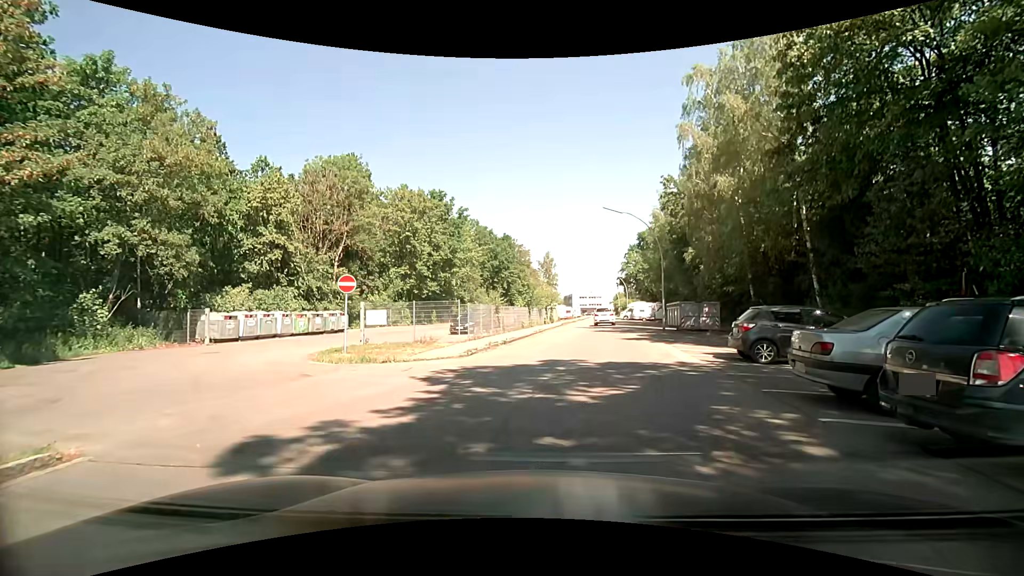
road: residential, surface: asphalt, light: Day
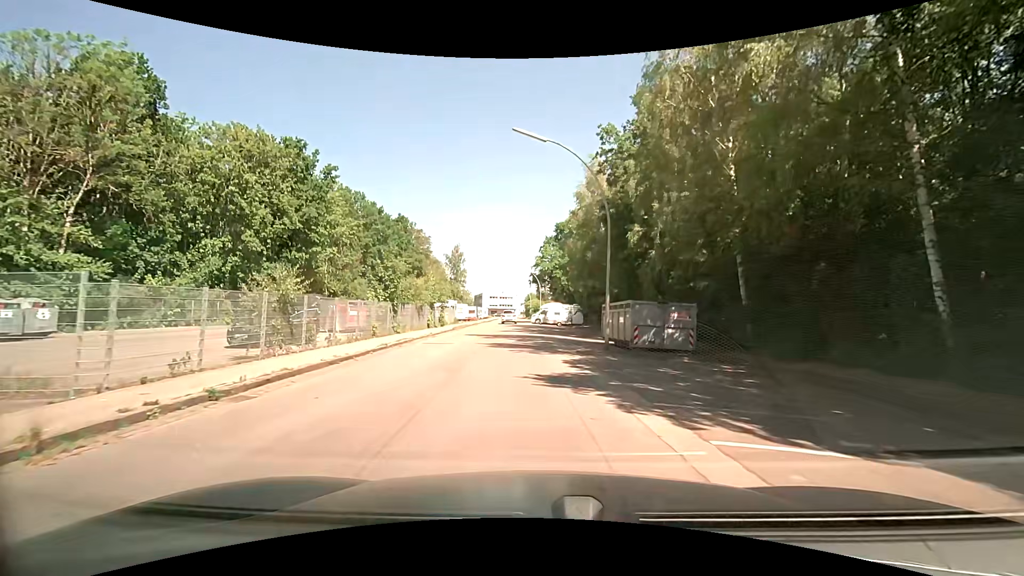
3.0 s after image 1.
(+2.4, +15.0) m; +11°
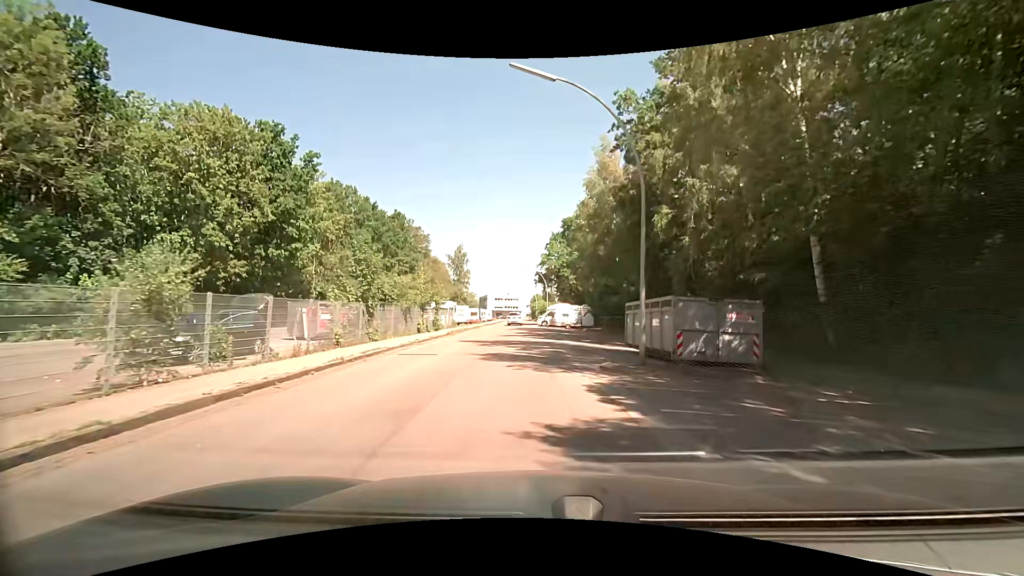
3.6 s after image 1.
(+0.1, +5.1) m; 0°
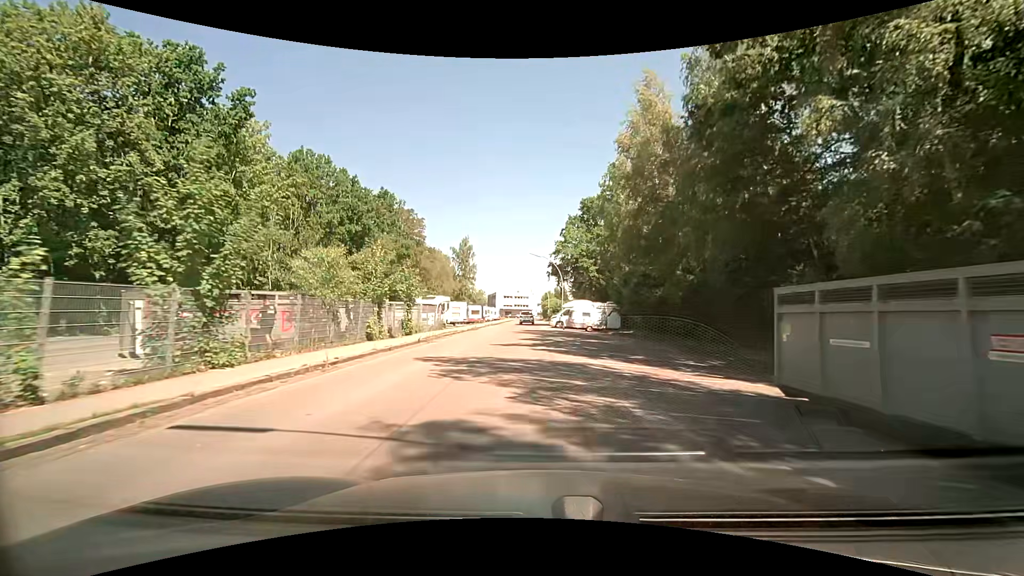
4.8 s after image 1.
(-0.2, +11.7) m; -1°
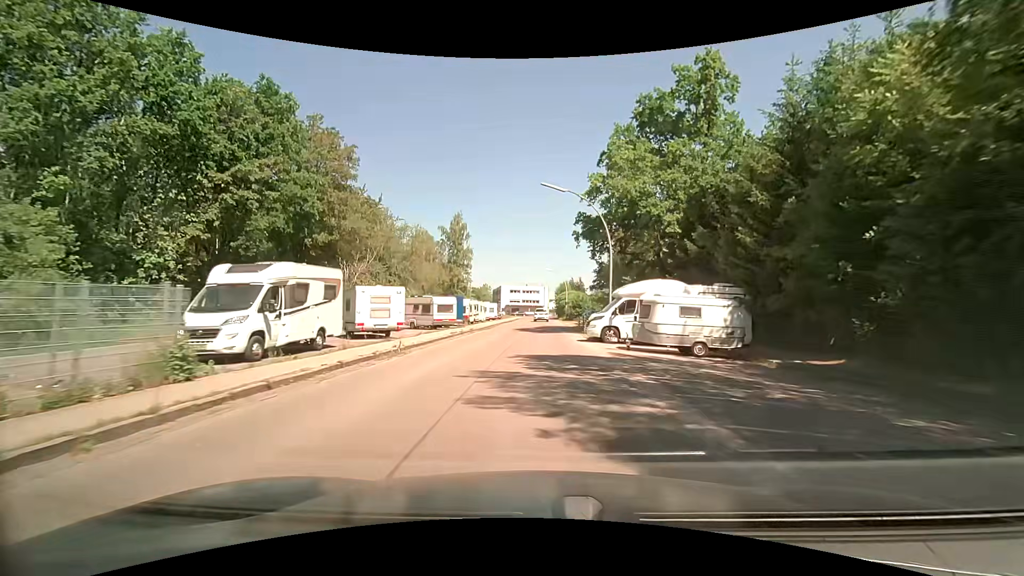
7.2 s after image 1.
(-0.6, +28.1) m; -2°
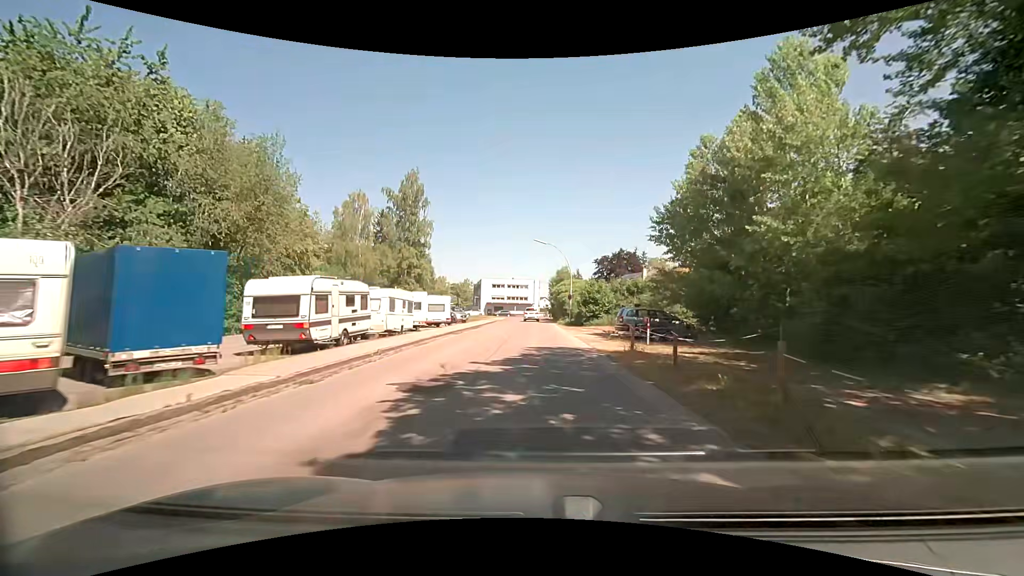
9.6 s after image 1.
(+0.4, +30.2) m; +1°
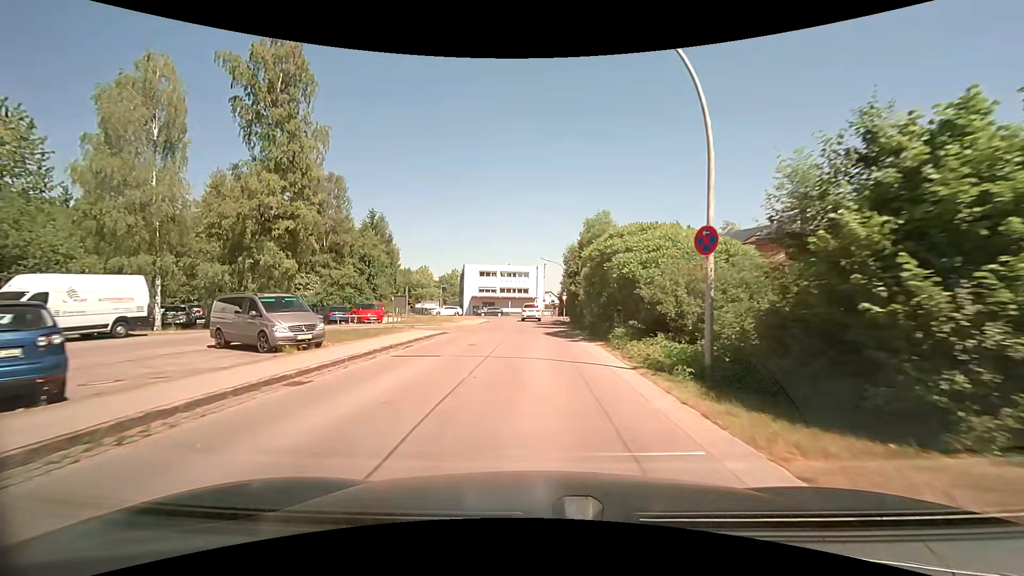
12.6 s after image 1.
(0.0, +36.6) m; 0°
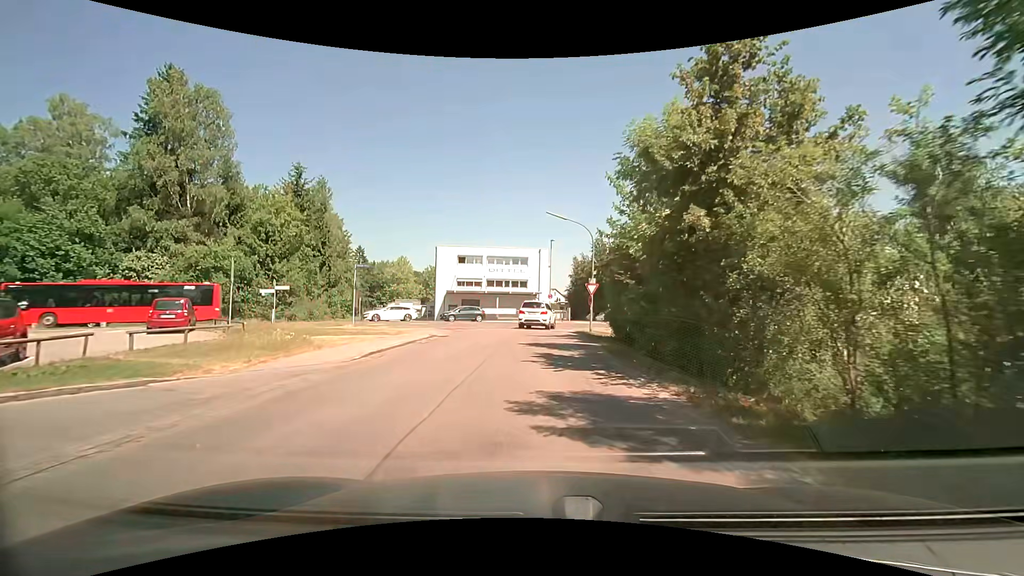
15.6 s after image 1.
(0.0, +28.3) m; 0°
(0, +10) (0, +20) (-1, +30) (+1, +40) (+7, +48) (+15, +53) (+24, +58) (+33, +62) (+42, +67) (+51, +72) m
